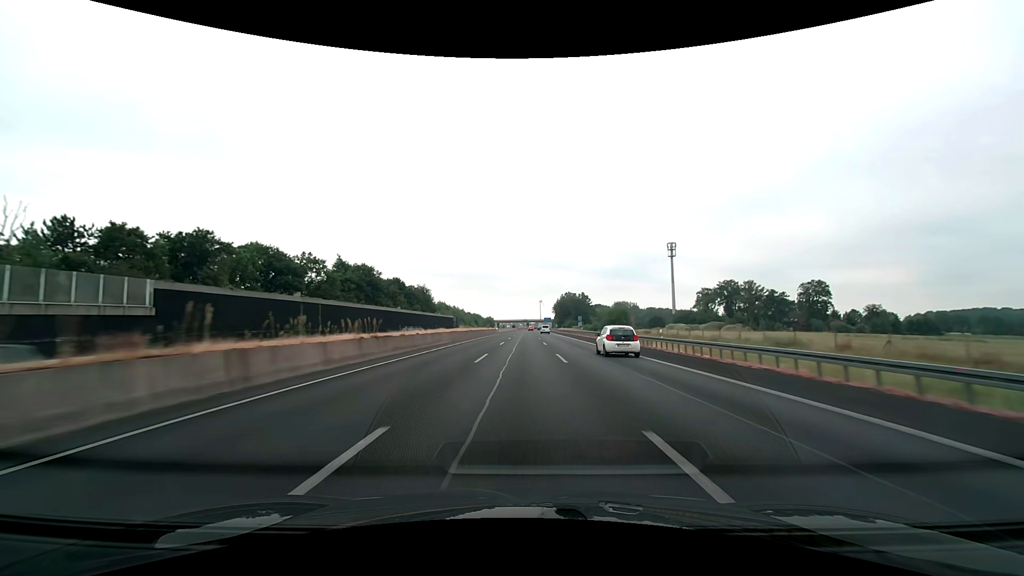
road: motorway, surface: asphalt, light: Day
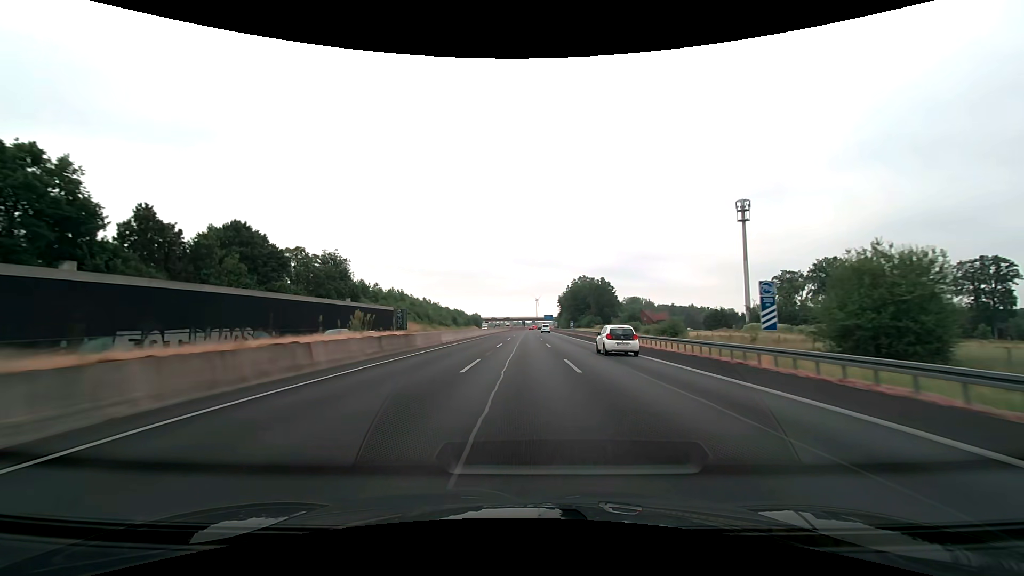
(+0.4, +79.0) m; 0°
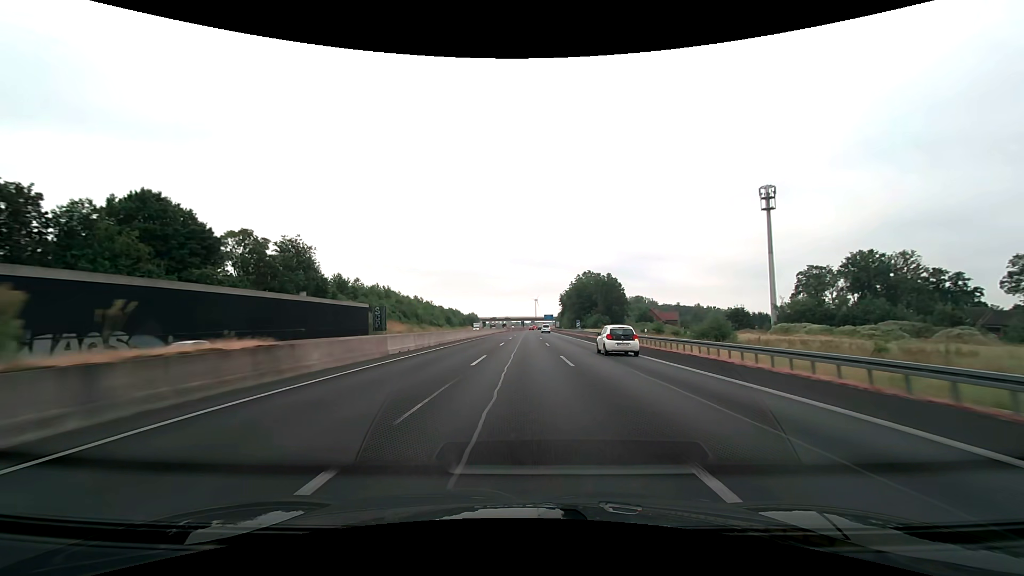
(0.0, +15.8) m; 0°
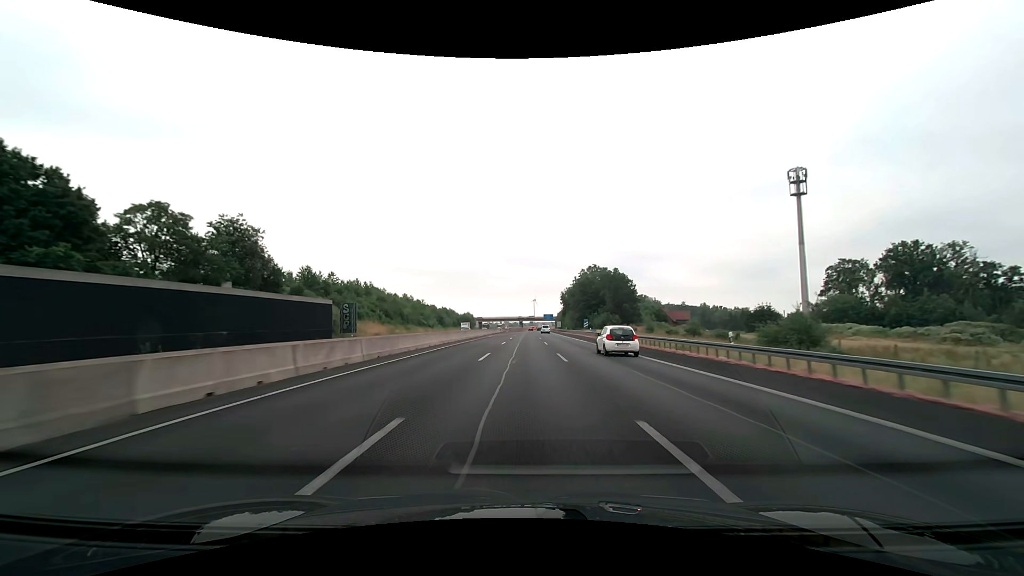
(0.0, +15.9) m; 0°
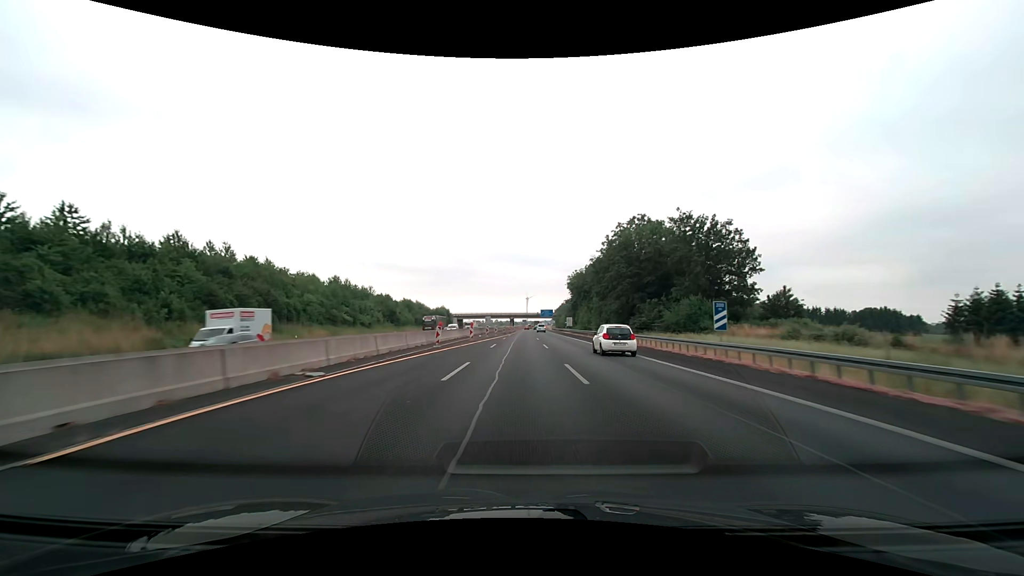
(+0.4, +63.6) m; +1°
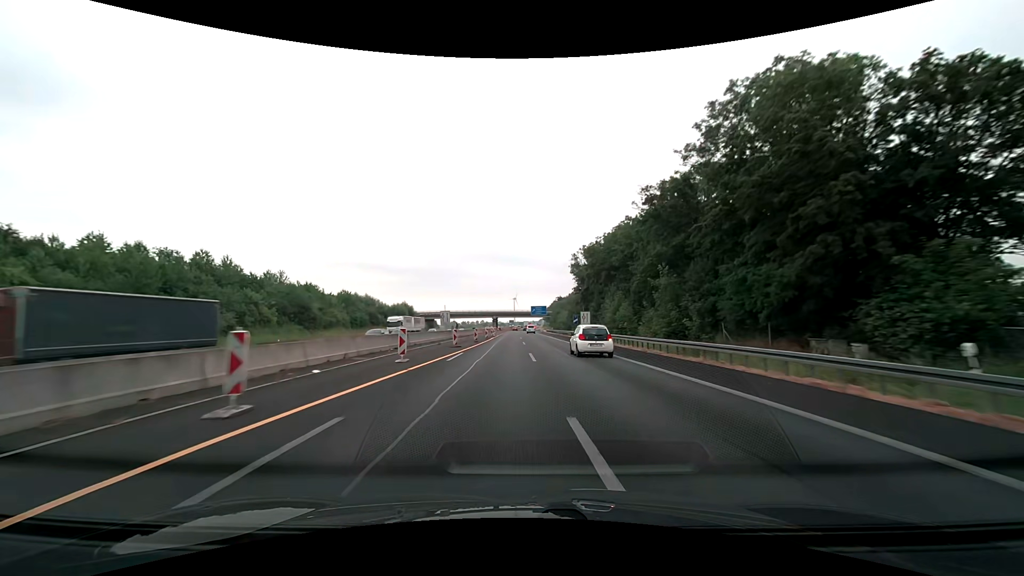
(+0.5, +47.5) m; +1°
(0, +10) (0, +20) (0, +30) (0, +40) (+1, +50) (+1, +60) (+1, +70) (+1, +80) (+1, +90) (+1, +100) m
